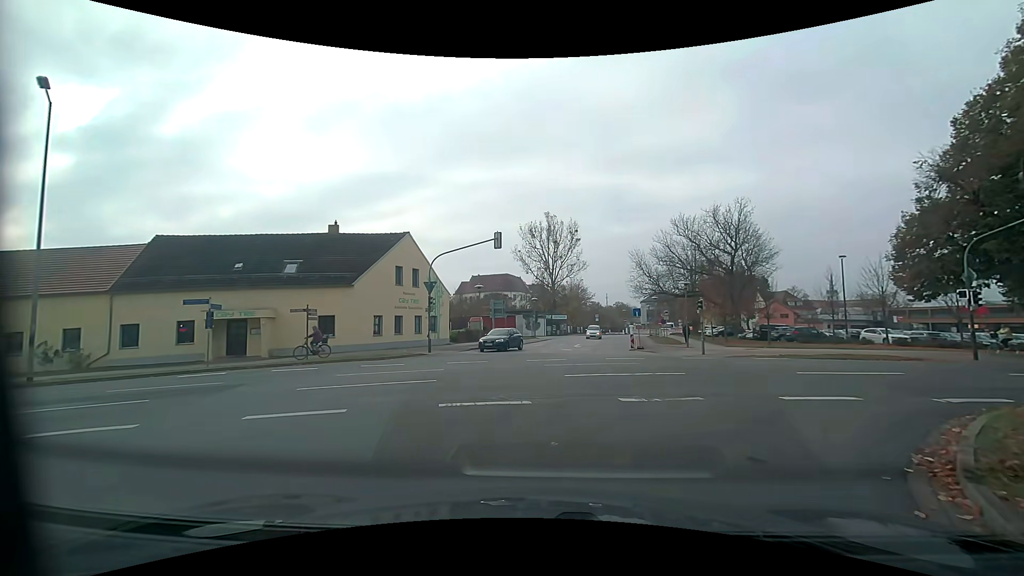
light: Day
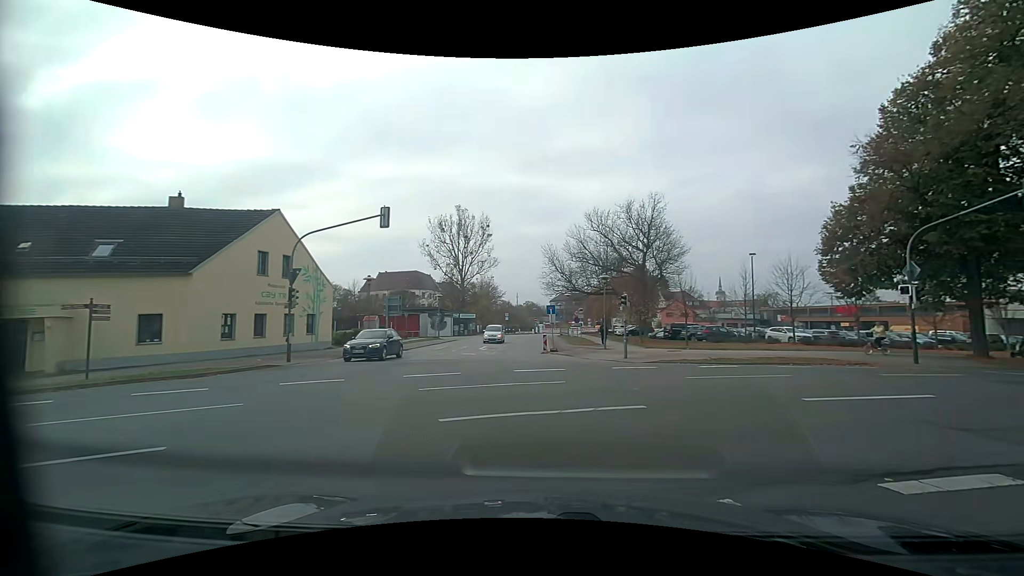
(+0.5, +5.4) m; +12°
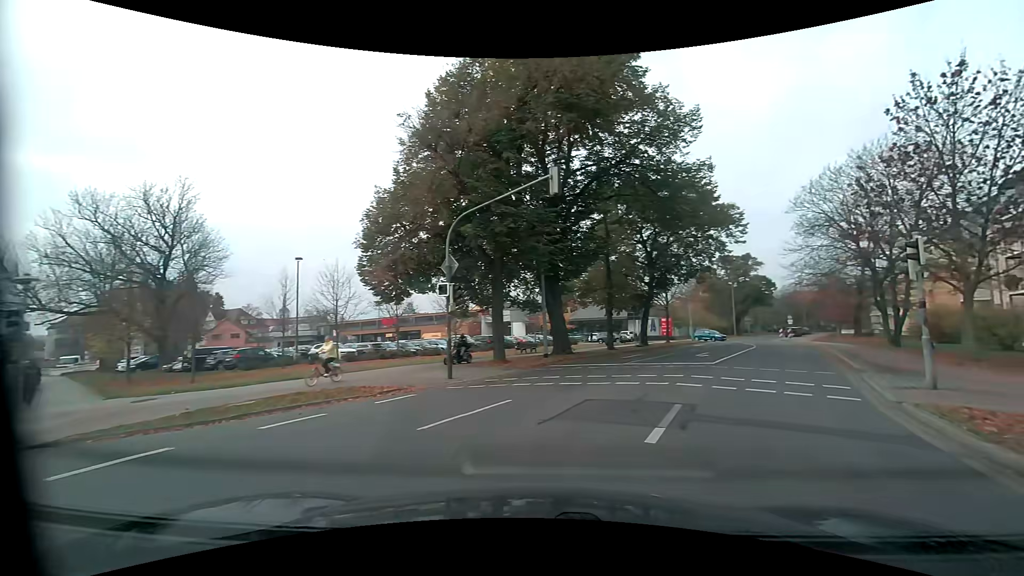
(+3.5, +8.4) m; +47°
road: residential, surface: asphalt
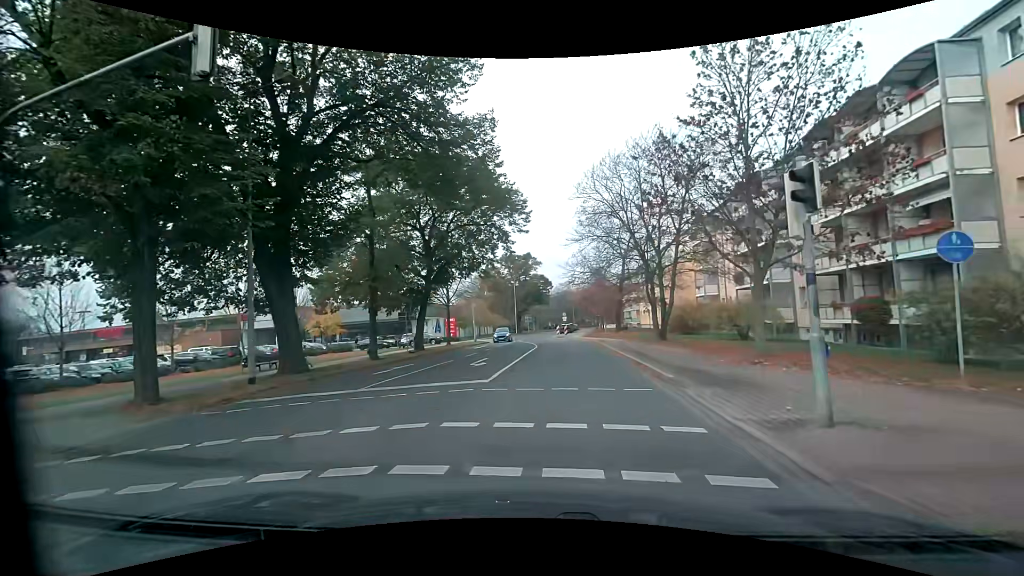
(+1.7, +6.8) m; +25°
